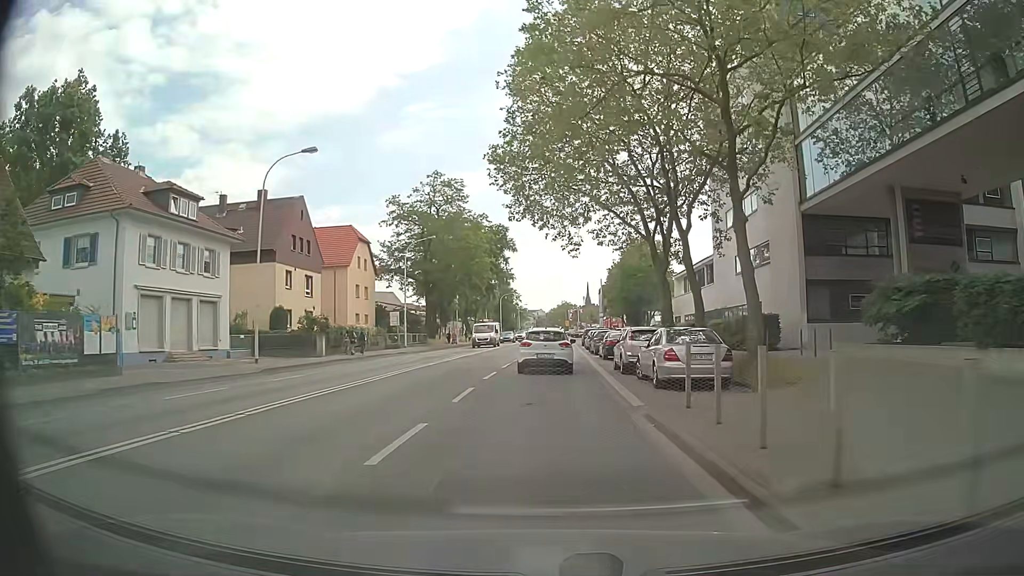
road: primary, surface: asphalt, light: Day
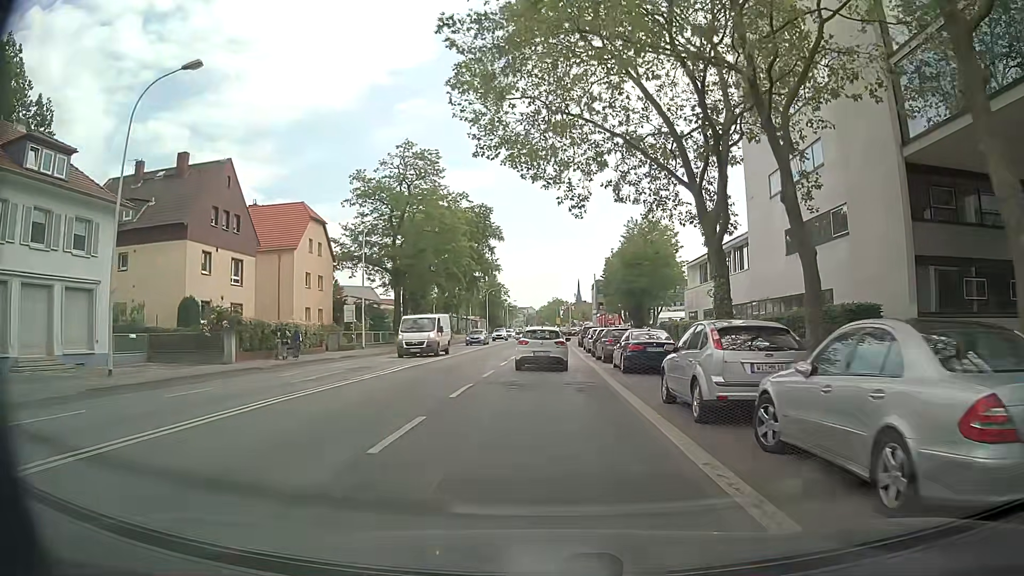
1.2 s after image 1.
(0.0, +11.6) m; +1°
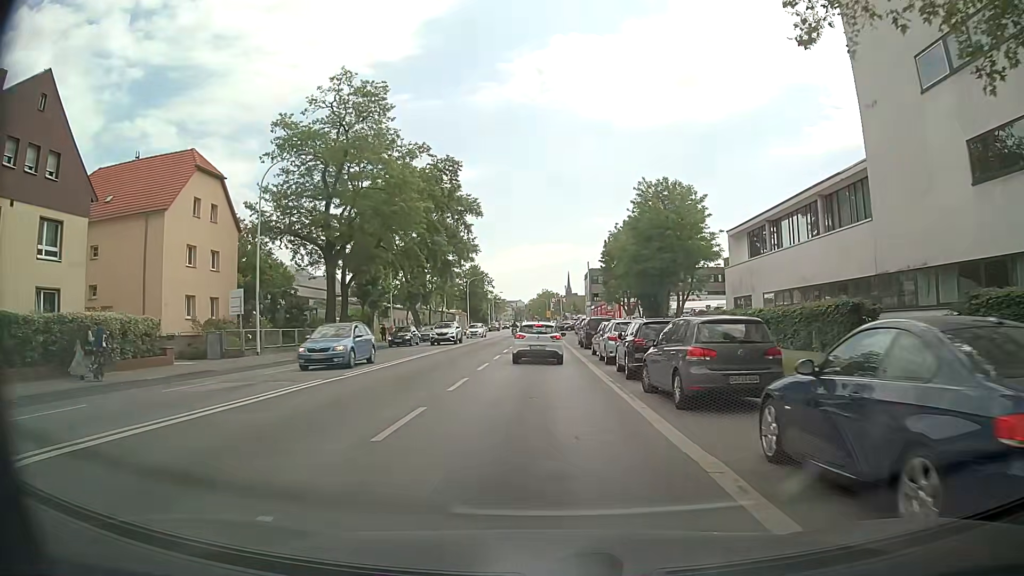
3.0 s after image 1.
(+0.1, +17.6) m; +2°
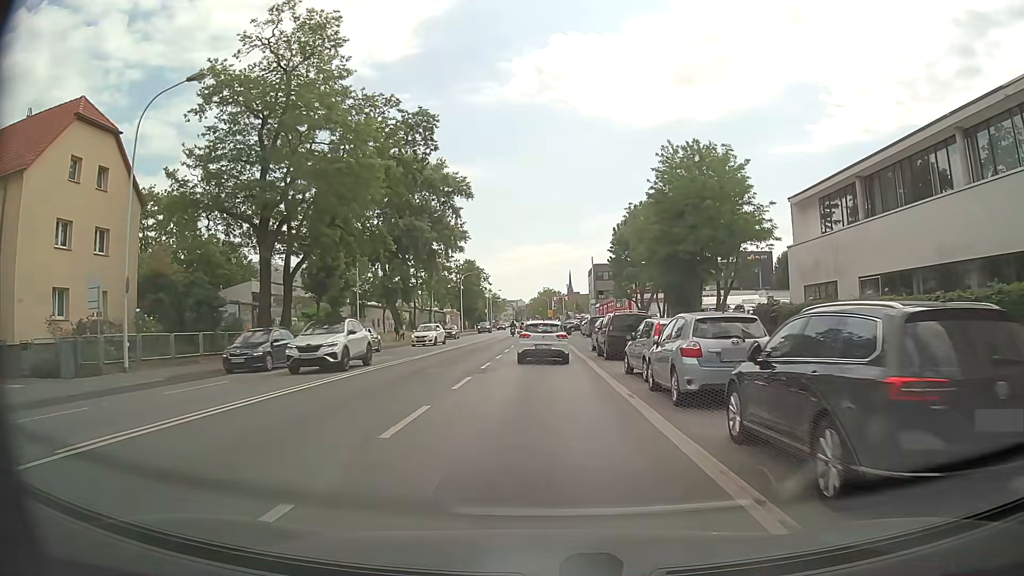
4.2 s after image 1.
(-0.2, +11.9) m; -2°
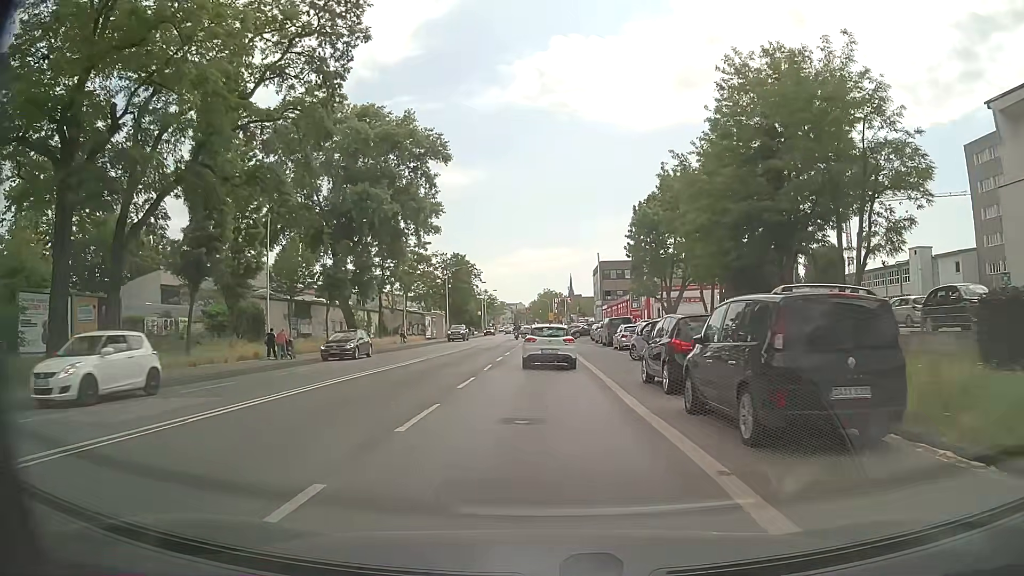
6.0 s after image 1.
(+0.2, +17.5) m; +1°
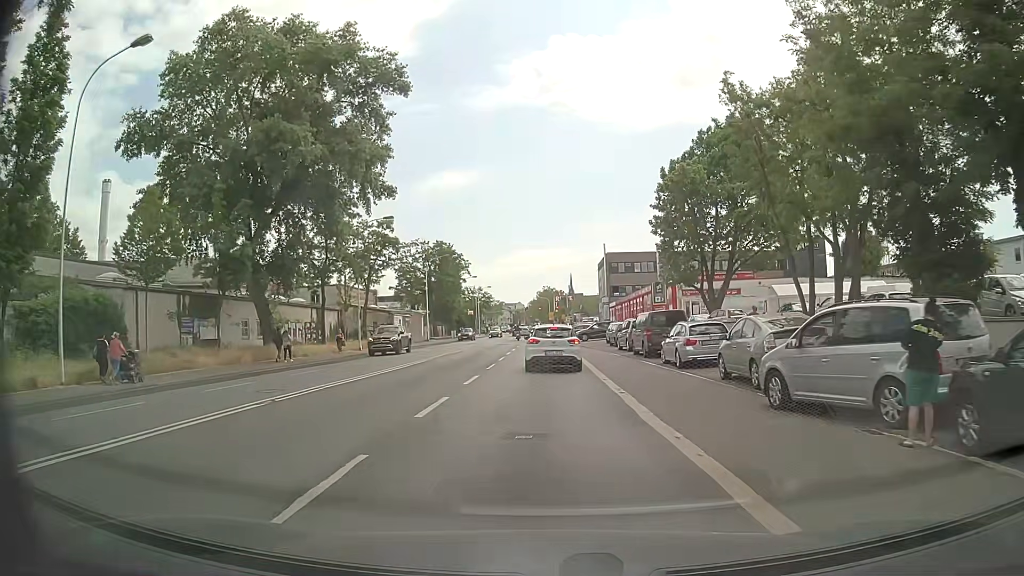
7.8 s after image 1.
(0.0, +16.8) m; 0°
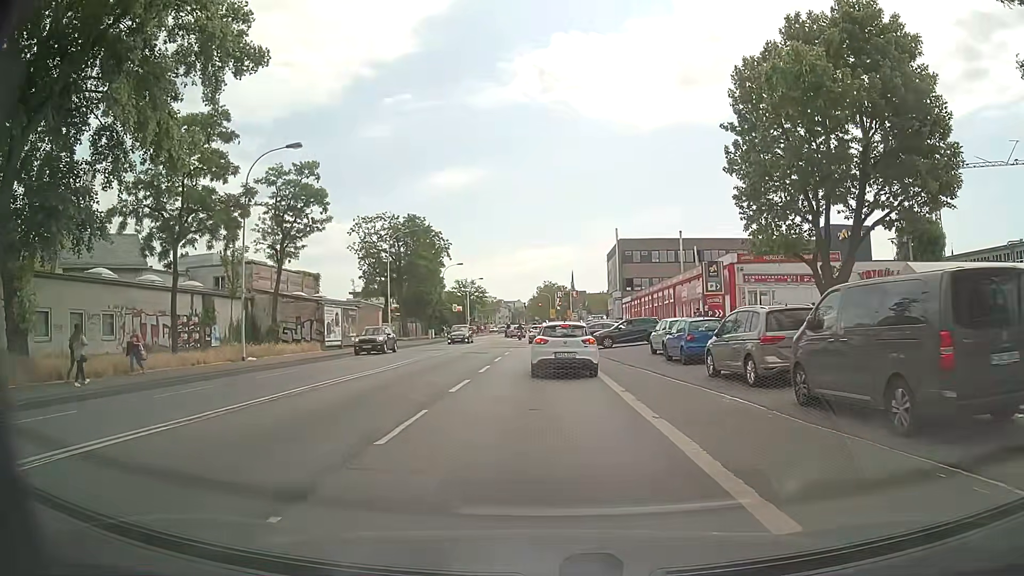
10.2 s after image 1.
(-0.1, +20.4) m; 0°
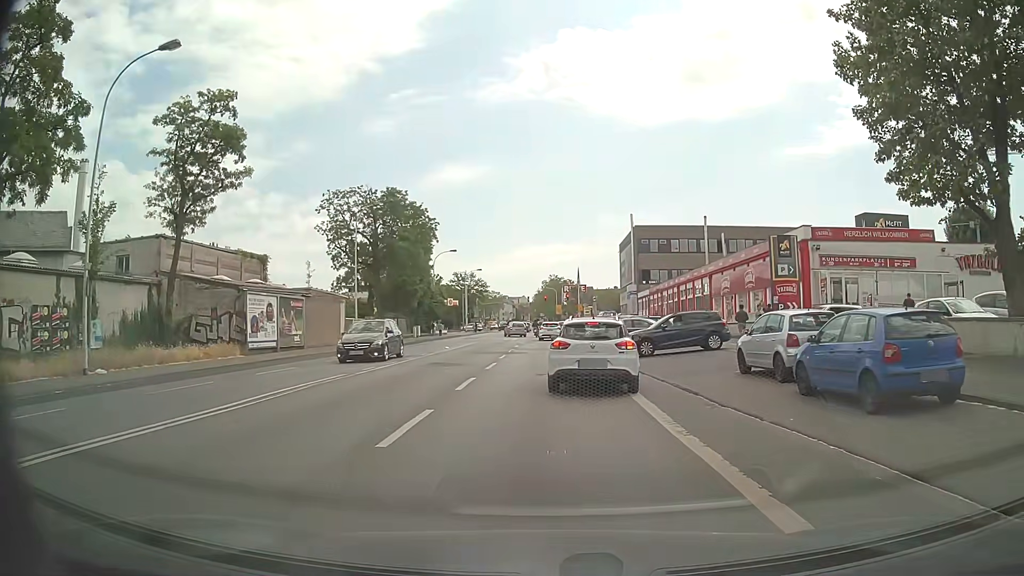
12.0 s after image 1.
(-0.2, +12.3) m; -2°
